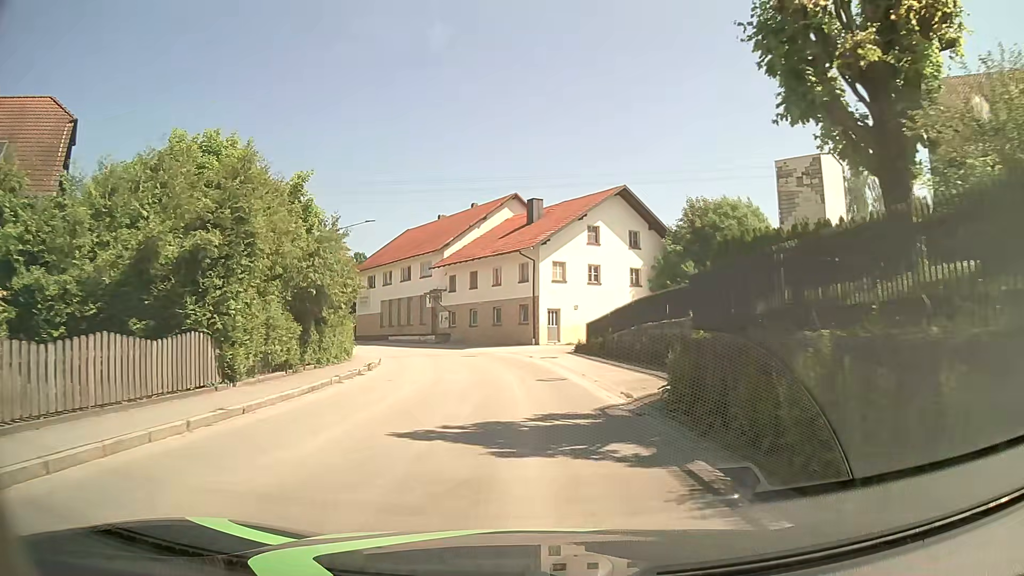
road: tertiary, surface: asphalt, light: Day
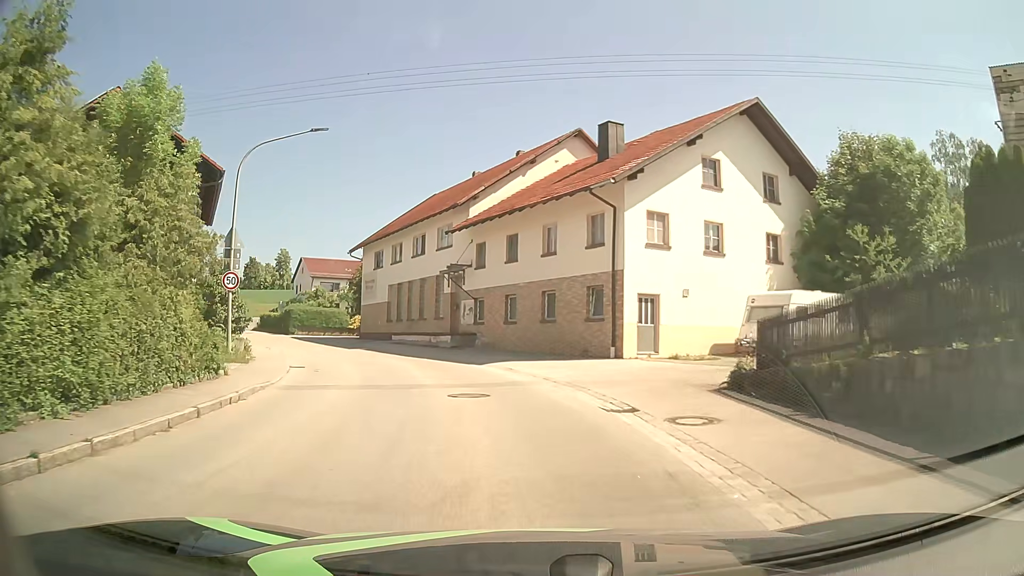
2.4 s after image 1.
(-0.6, +19.0) m; -5°
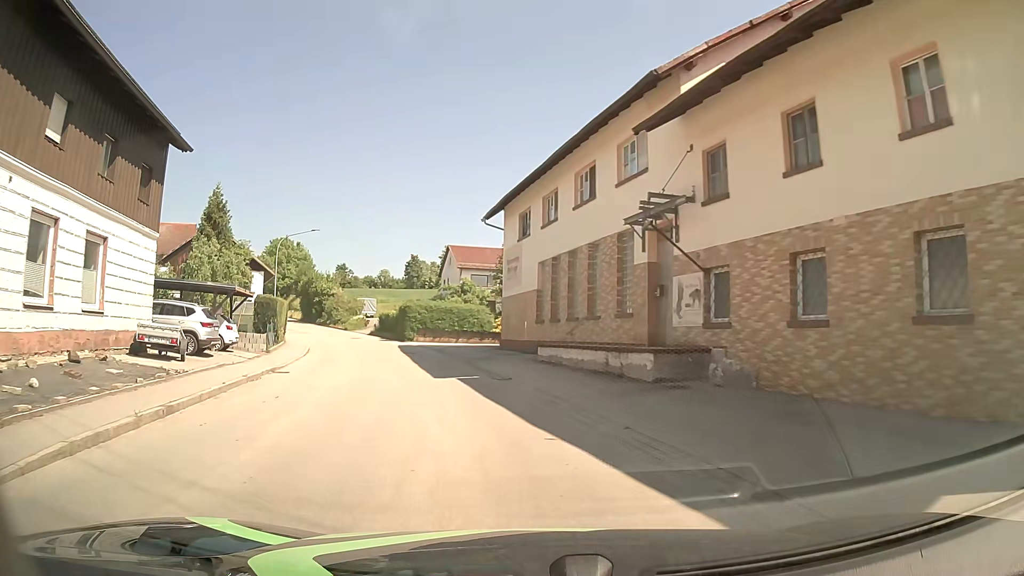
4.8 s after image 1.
(-2.2, +18.9) m; -15°
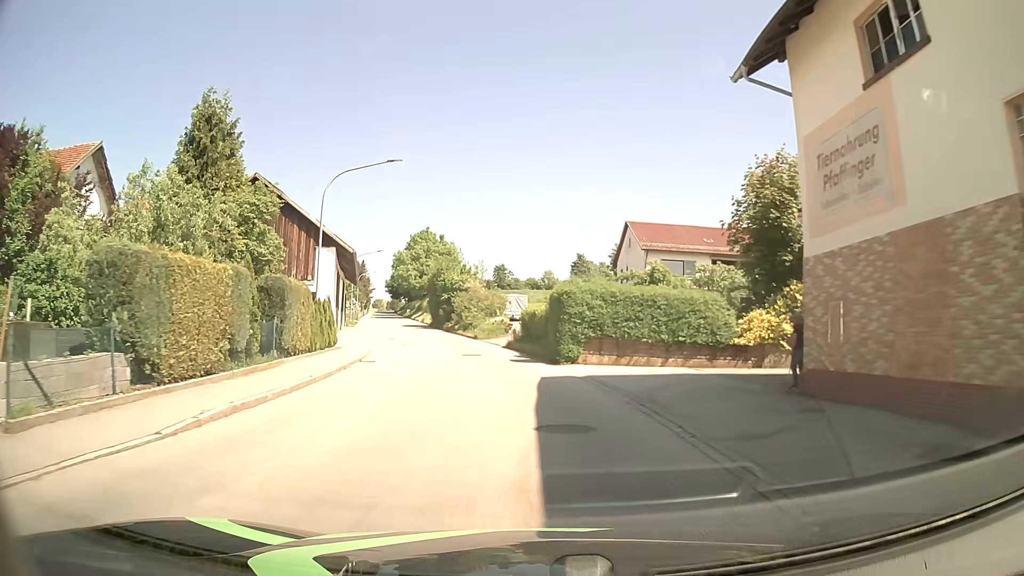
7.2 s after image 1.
(-3.4, +22.2) m; -14°
